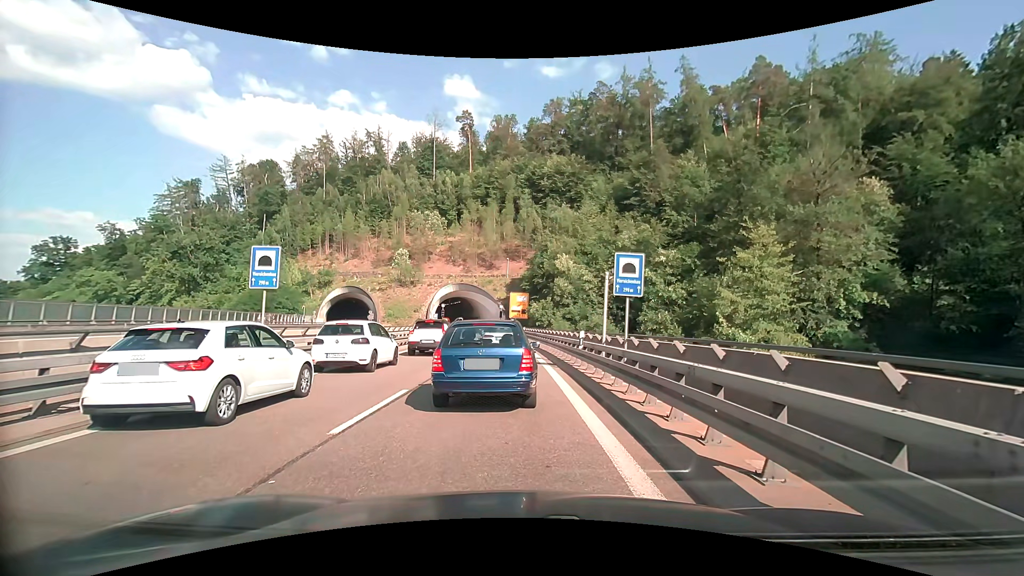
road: trunk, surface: asphalt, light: Day
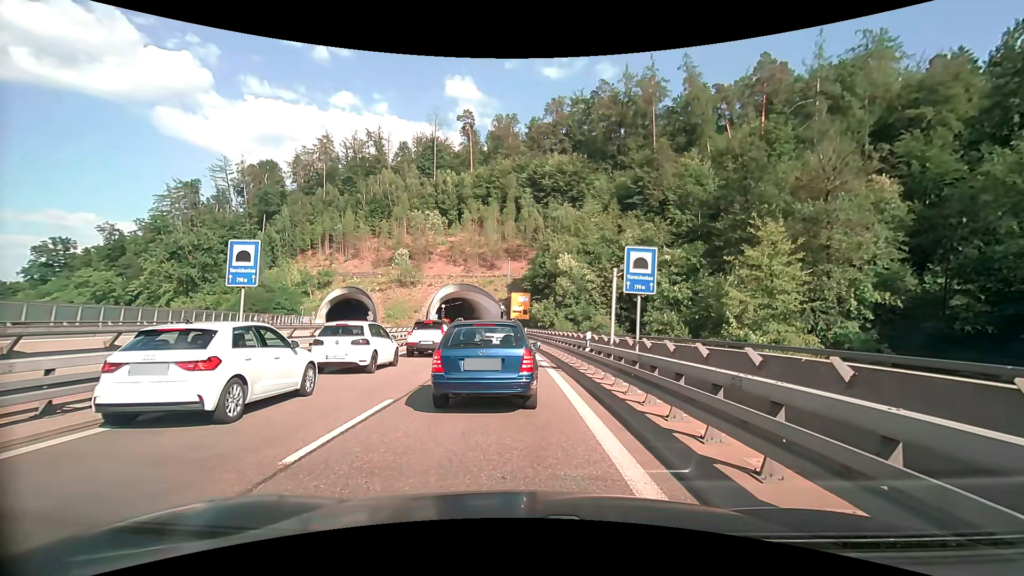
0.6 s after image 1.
(0.0, +1.3) m; -2°
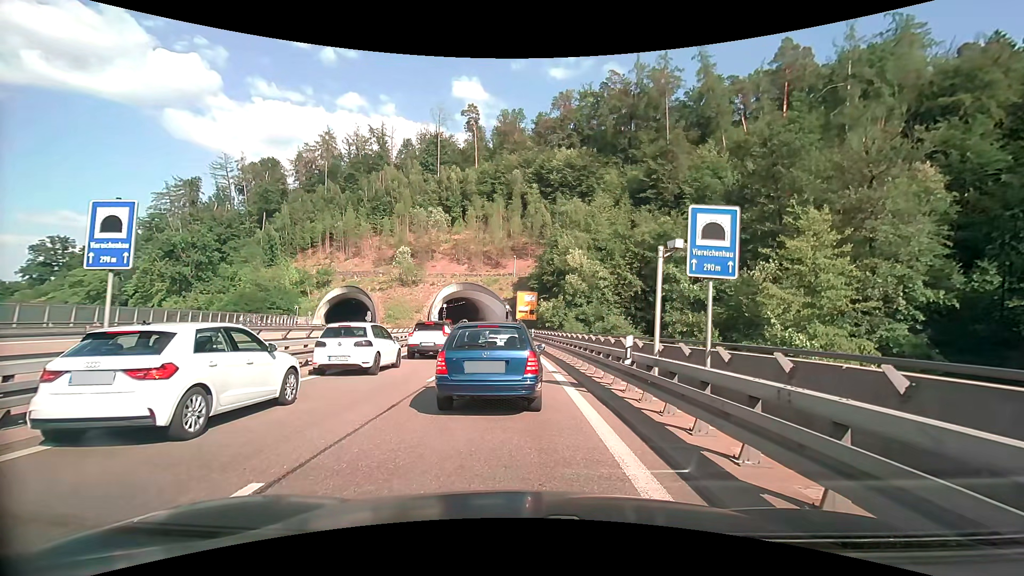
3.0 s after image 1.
(0.0, +4.7) m; -1°
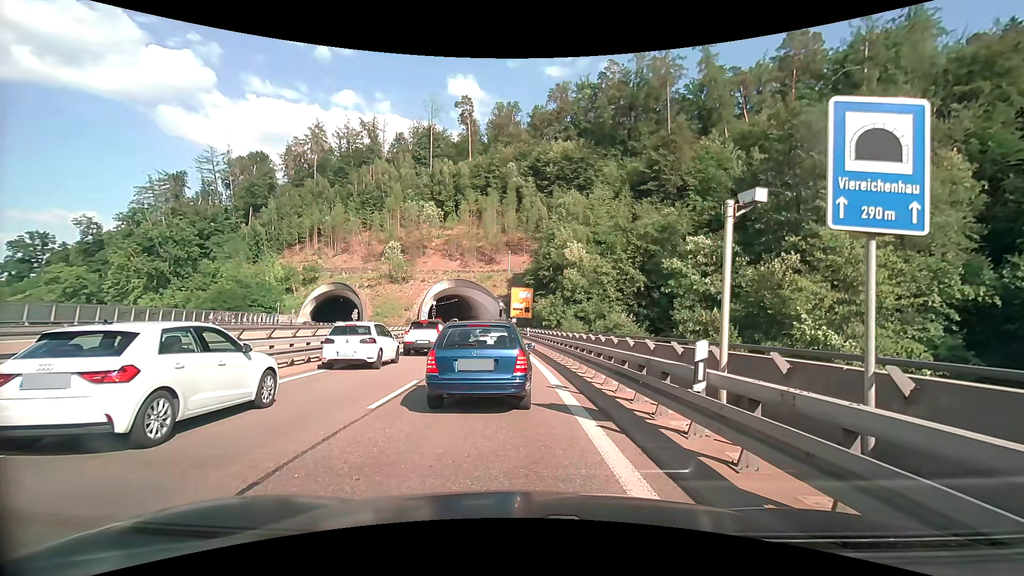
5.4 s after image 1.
(0.0, +4.3) m; 0°
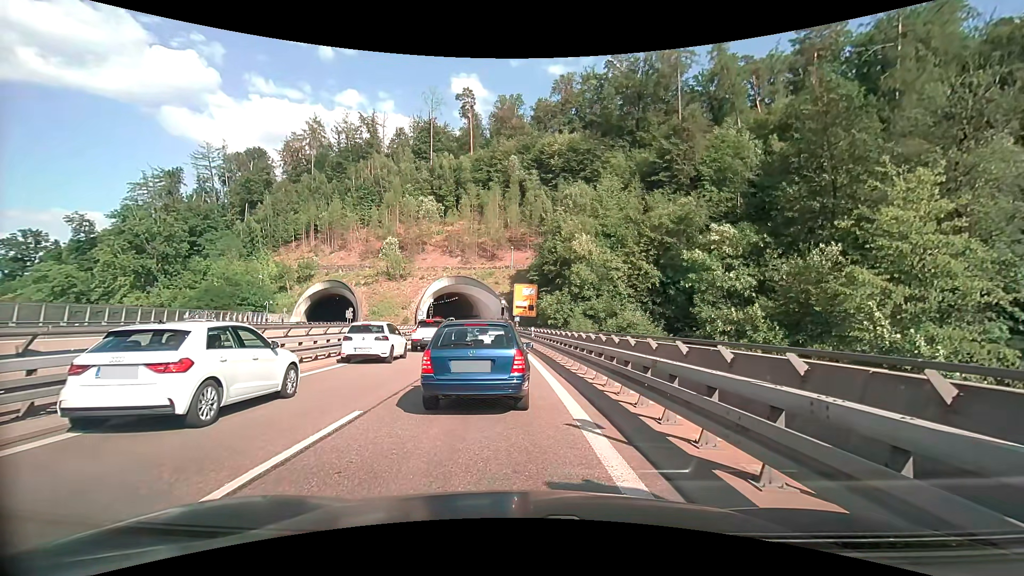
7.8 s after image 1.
(+0.1, +4.5) m; 0°
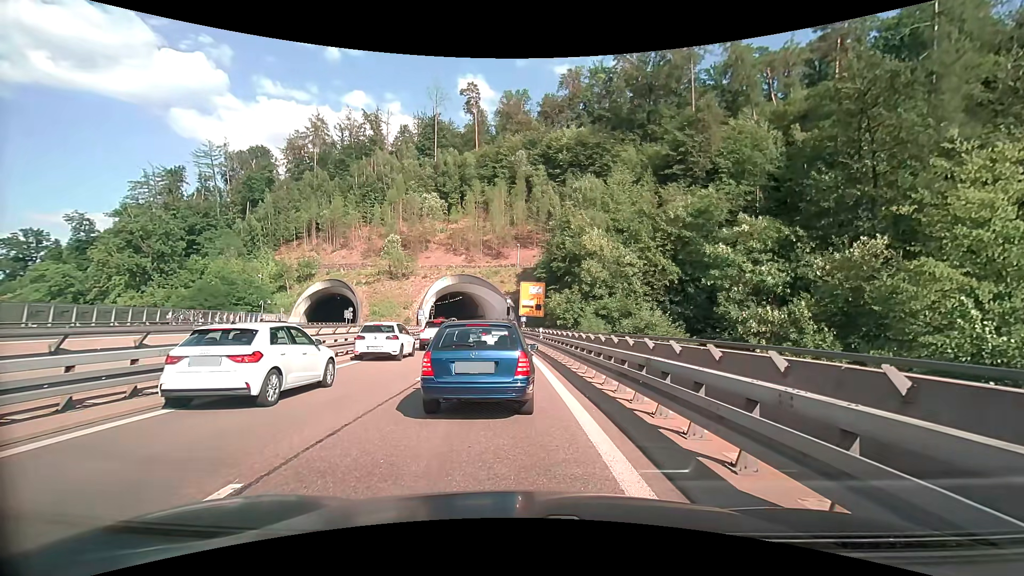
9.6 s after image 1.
(0.0, +3.5) m; 0°
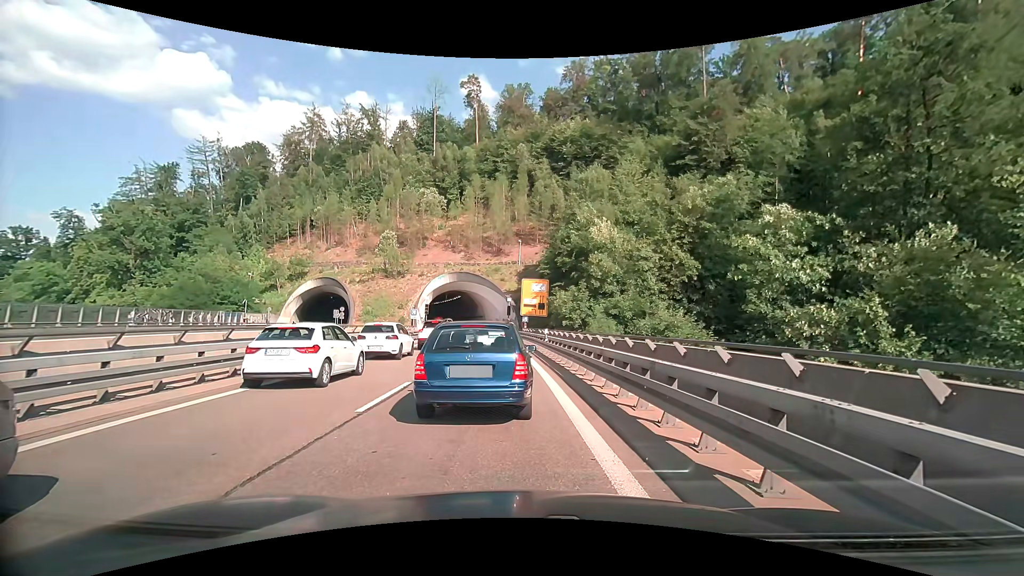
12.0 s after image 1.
(-0.1, +4.6) m; -1°
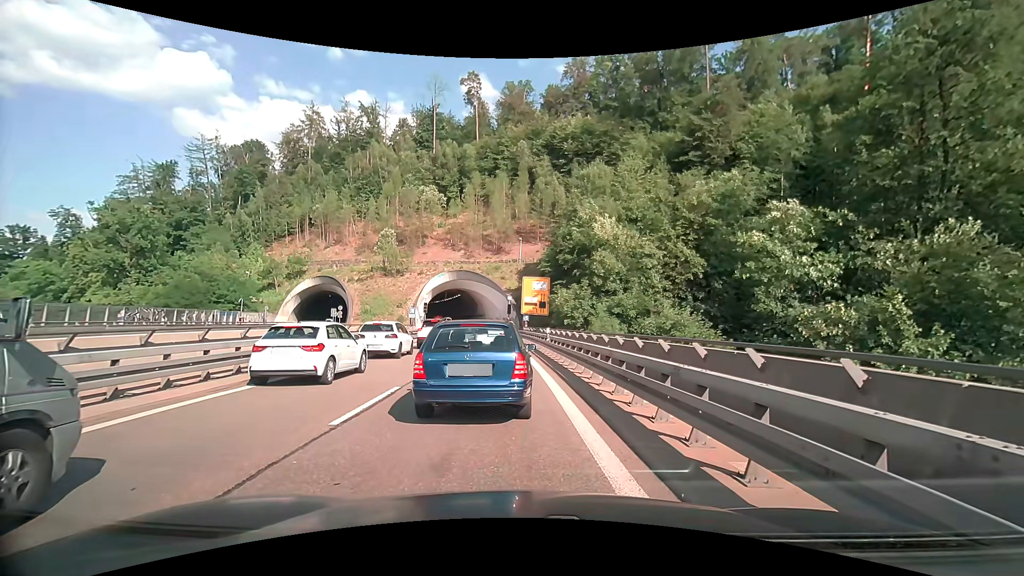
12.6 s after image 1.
(0.0, +1.1) m; +1°
